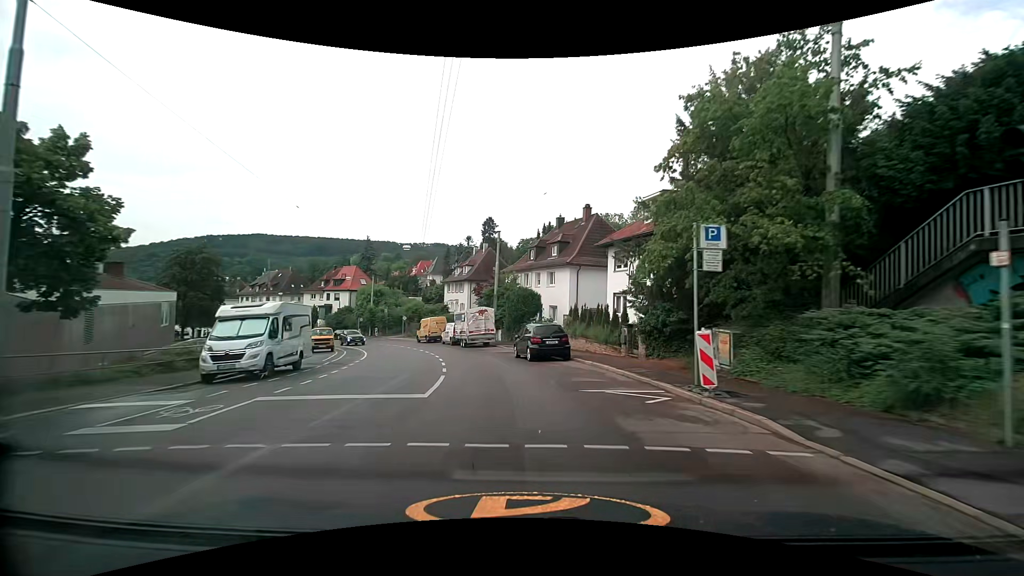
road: secondary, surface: asphalt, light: Day
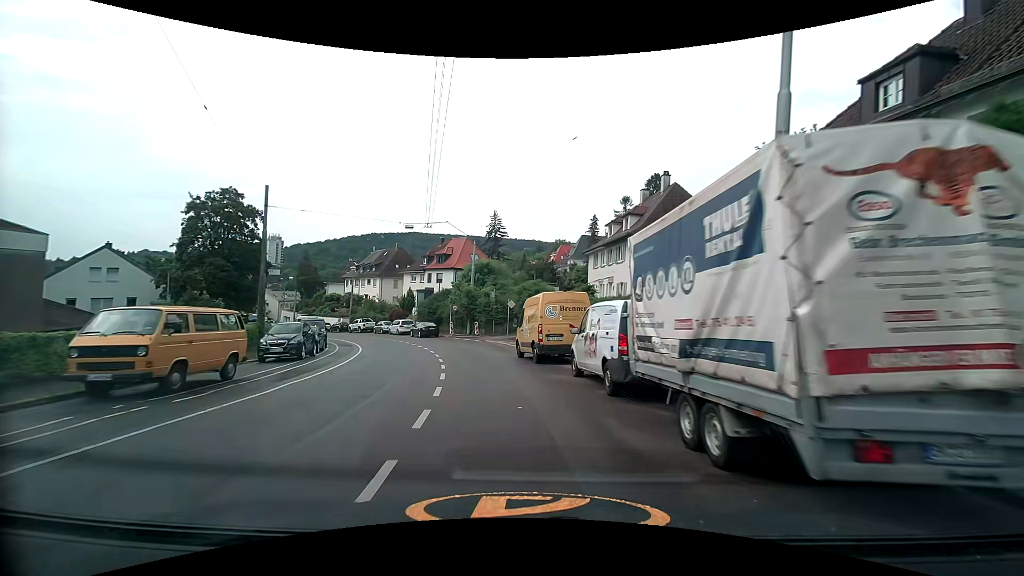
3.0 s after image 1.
(-4.7, +31.7) m; -17°
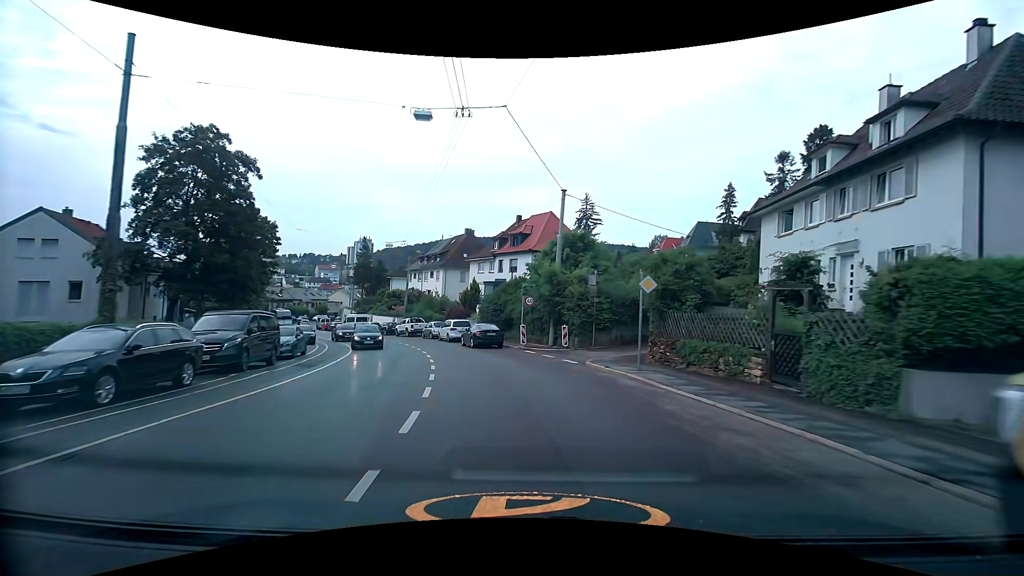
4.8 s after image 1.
(-1.8, +19.0) m; -10°
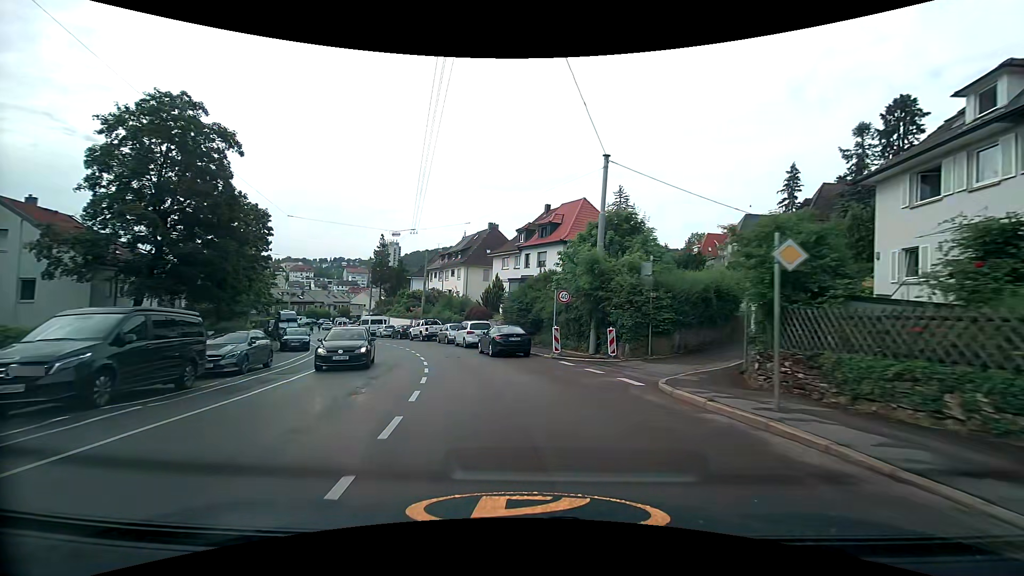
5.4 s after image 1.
(-0.2, +6.5) m; -3°
